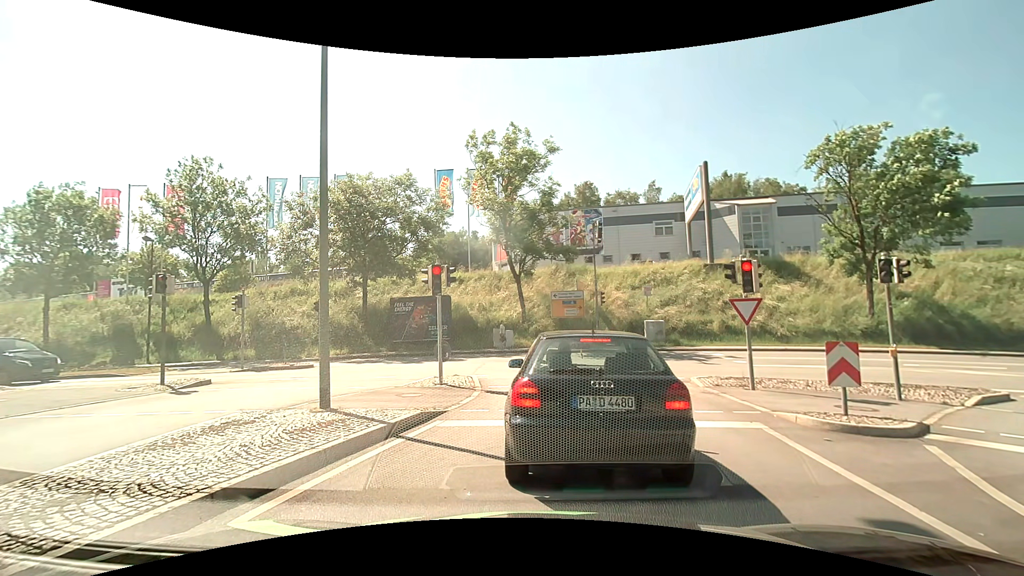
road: primary_link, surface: asphalt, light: Day
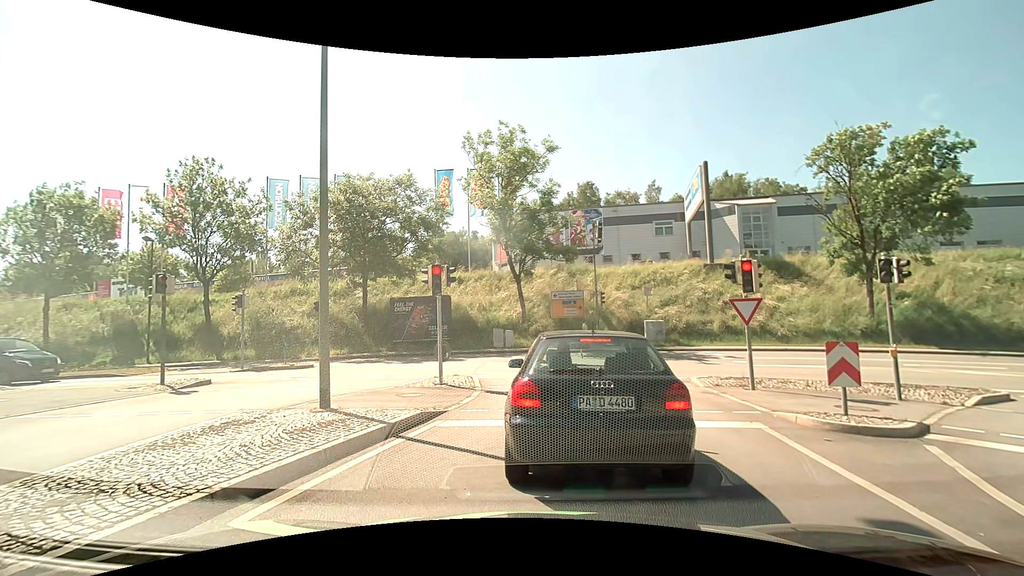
(0.0, 0.0) m; 0°
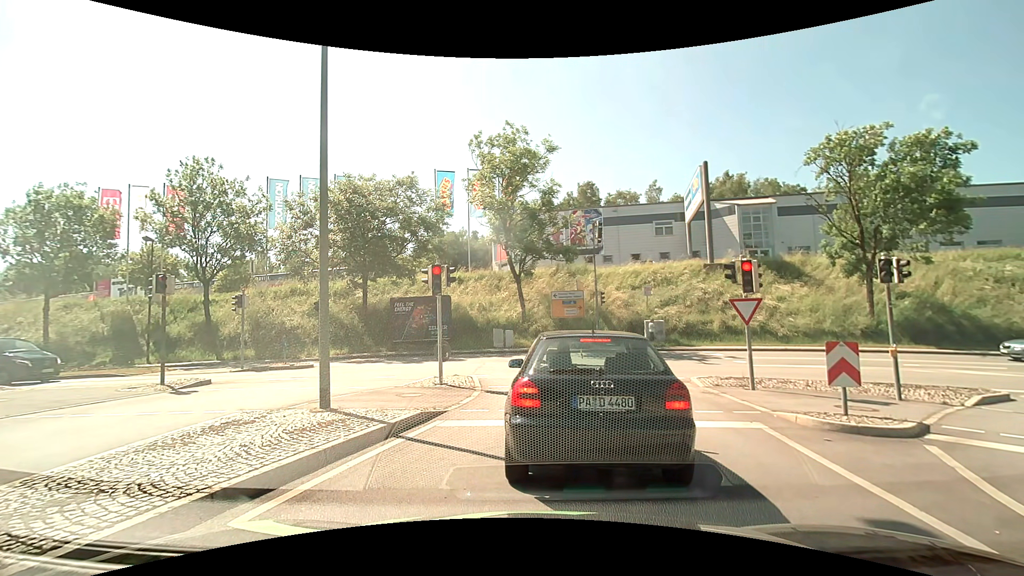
(0.0, 0.0) m; 0°
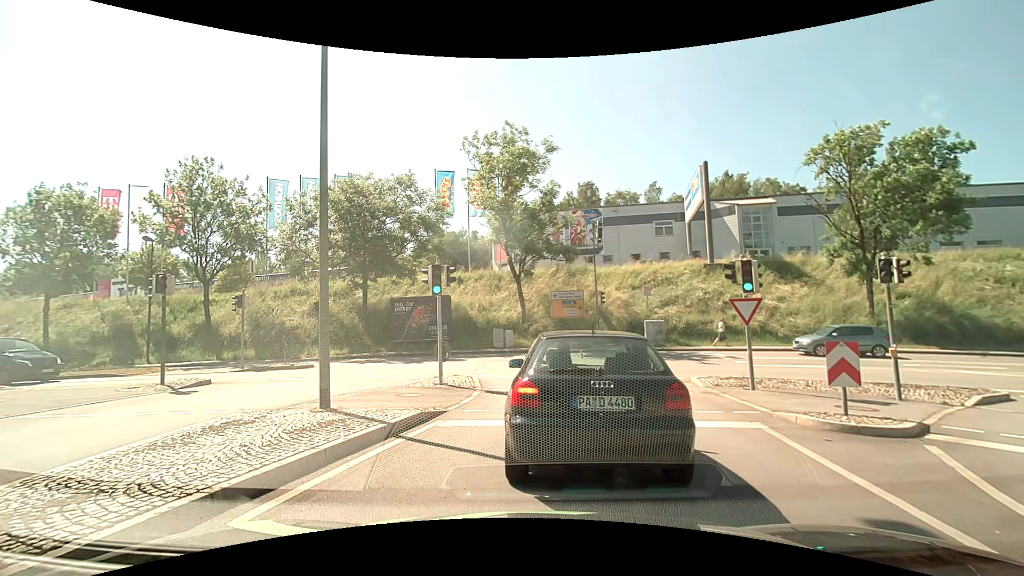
(0.0, 0.0) m; 0°
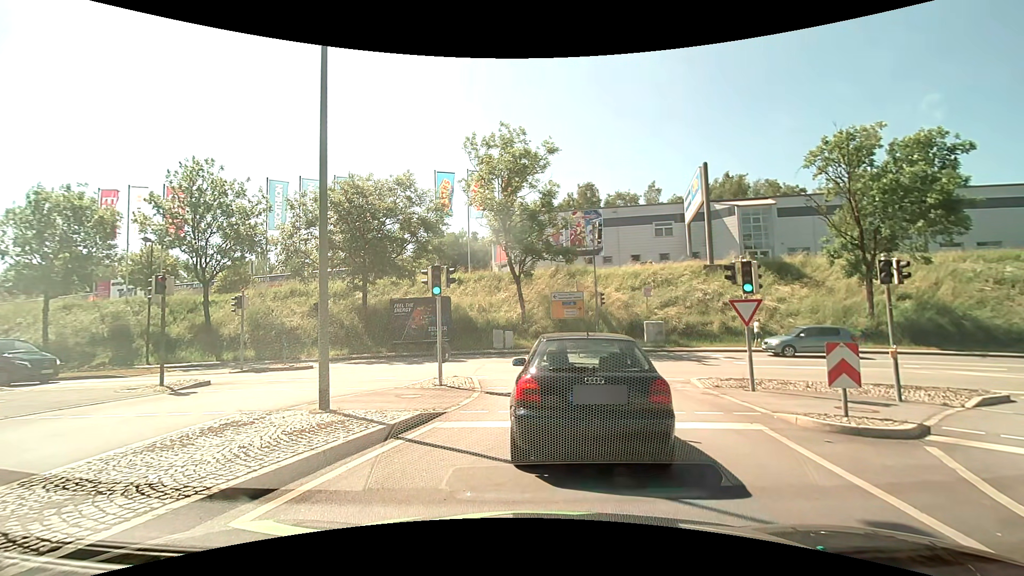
(0.0, 0.0) m; 0°
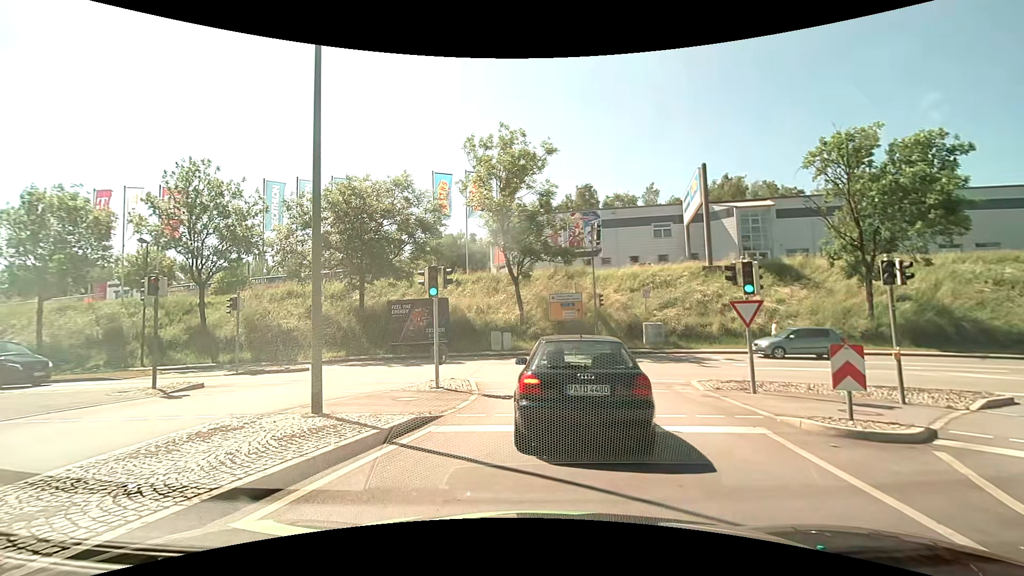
(0.0, +0.2) m; 0°
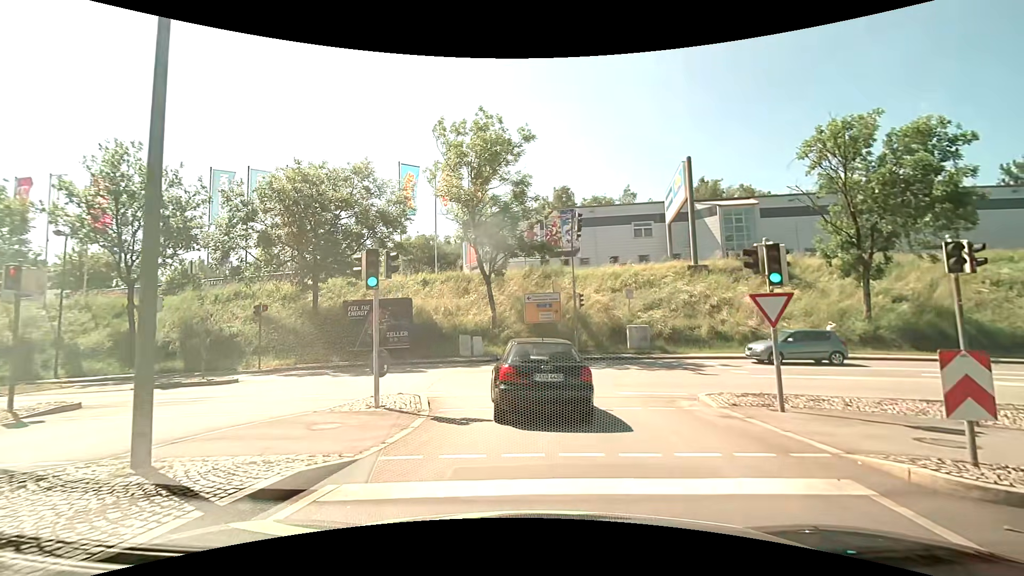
(0.0, +3.2) m; +2°
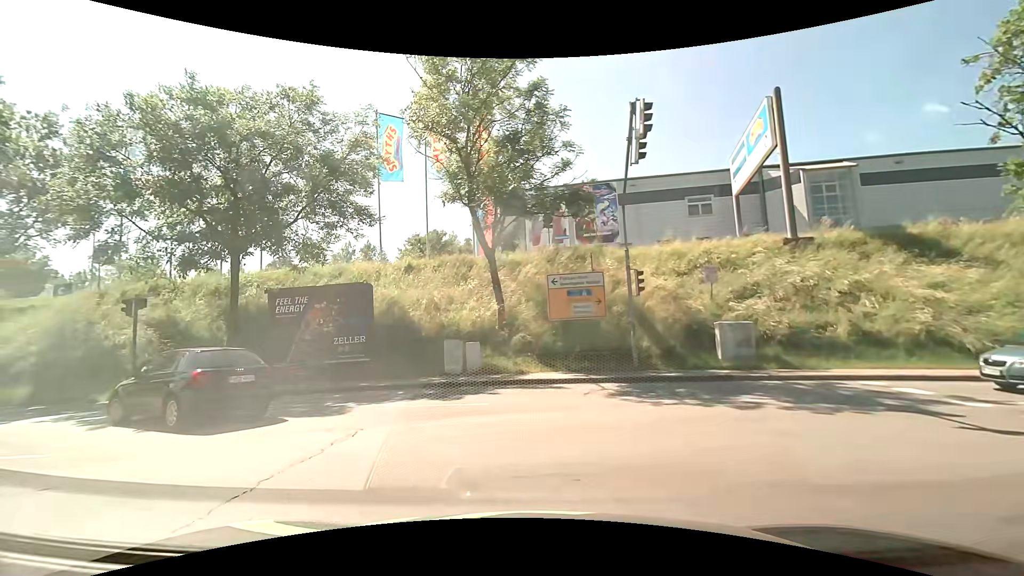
(+0.1, +10.5) m; -4°
(-3, +9) (-11, +14) (-21, +15) (-31, +14) (-41, +14) (-51, +13) (-61, +13) (-71, +13) (-81, +13) (-91, +13) m
